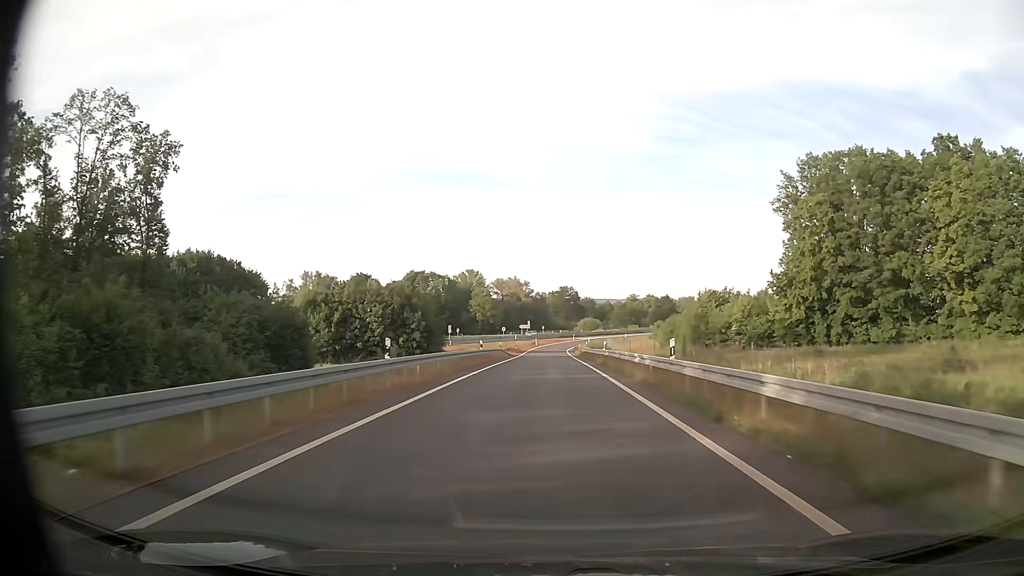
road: trunk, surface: asphalt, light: Day
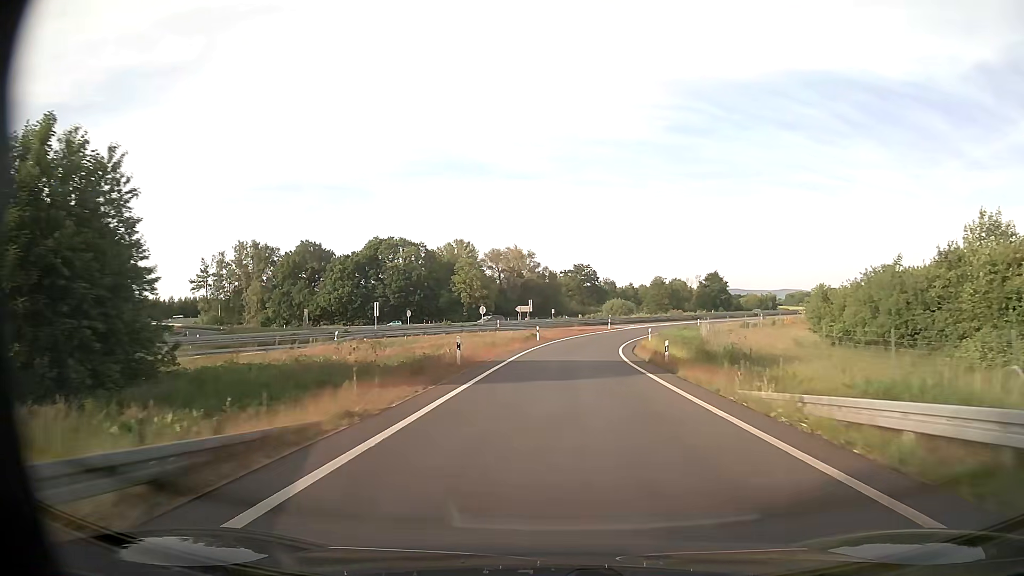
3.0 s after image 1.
(-0.4, +59.4) m; -1°
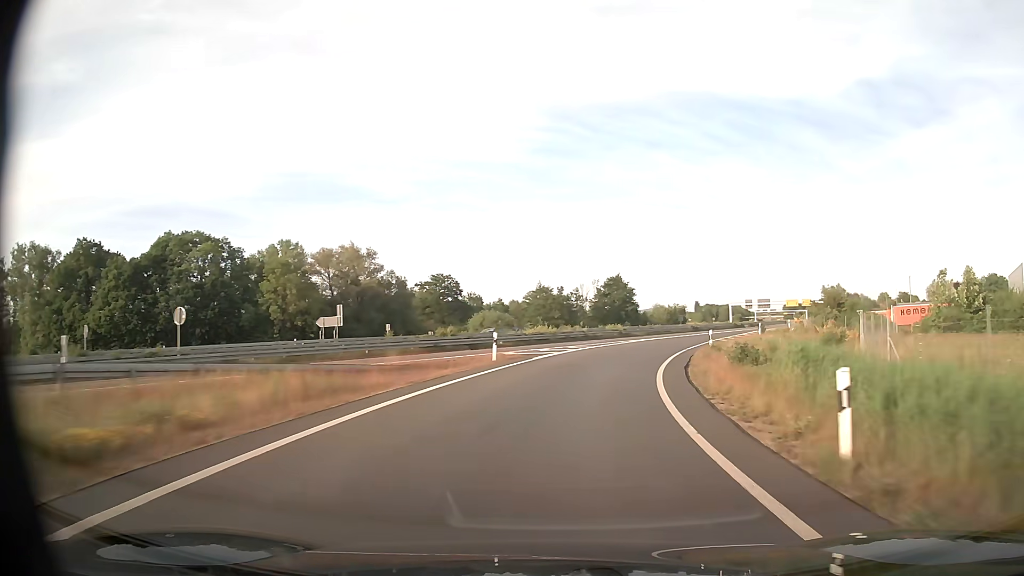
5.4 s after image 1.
(+3.0, +46.6) m; +11°
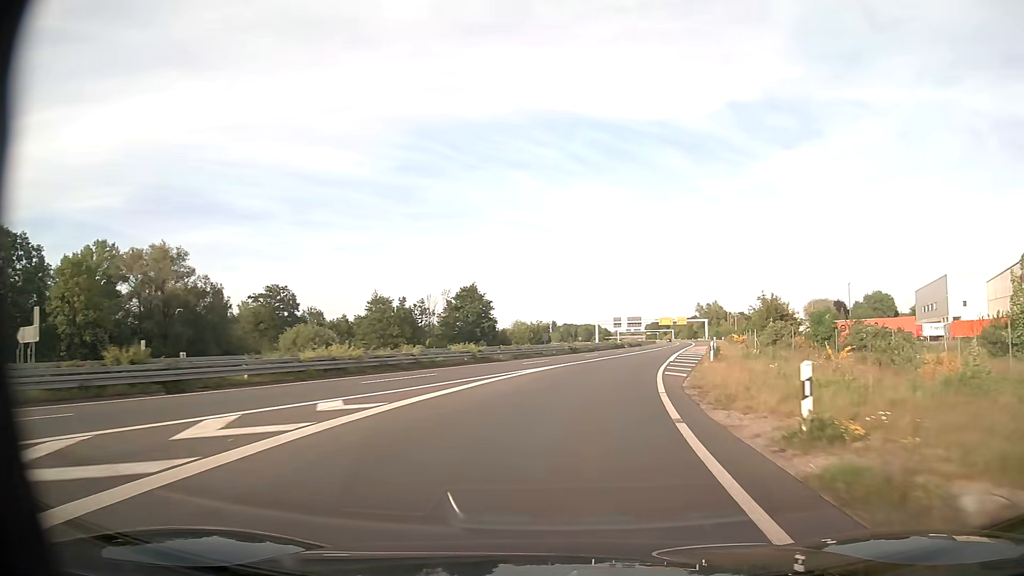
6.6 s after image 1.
(+2.4, +23.9) m; +12°
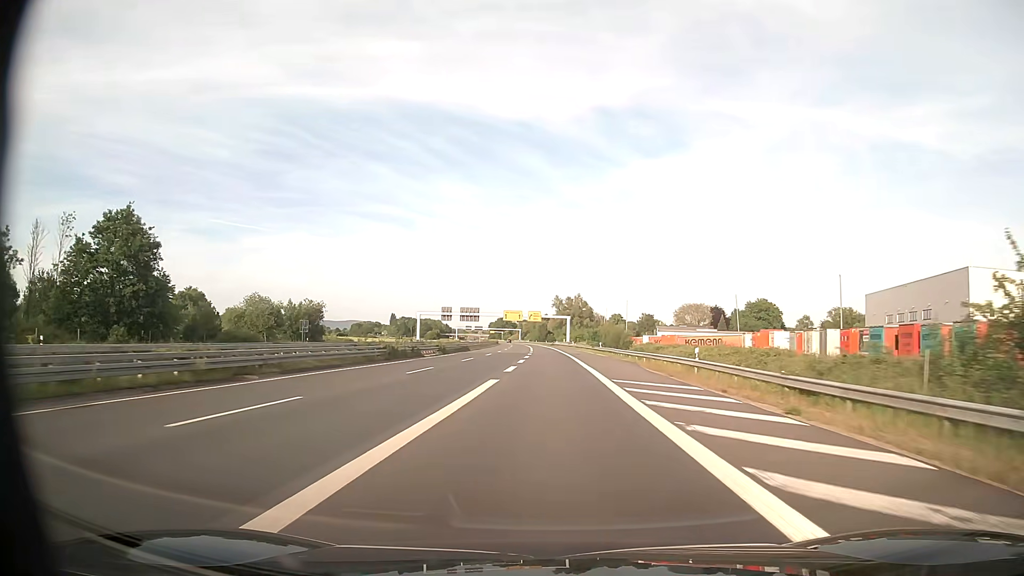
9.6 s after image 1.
(+11.6, +64.7) m; +14°
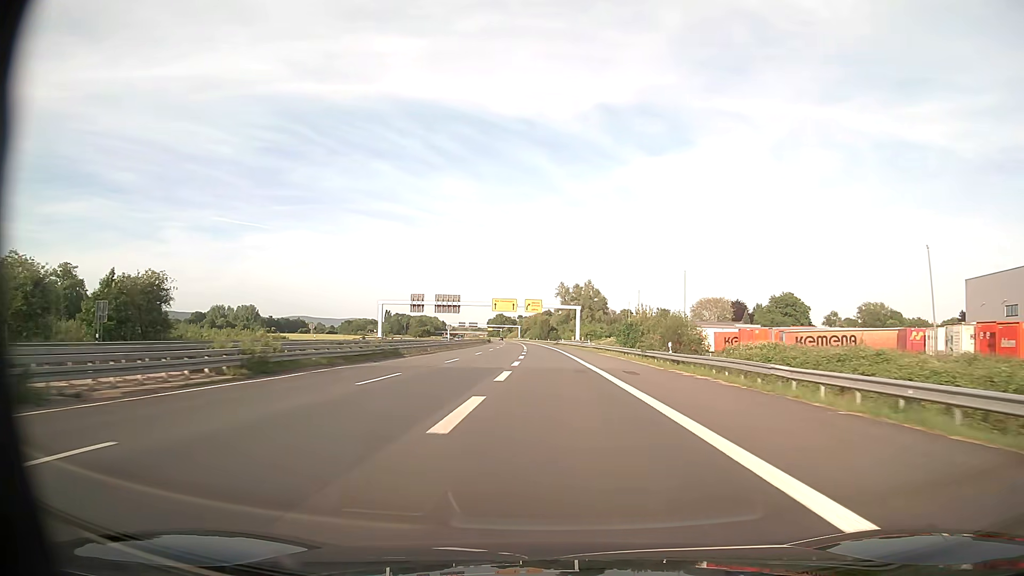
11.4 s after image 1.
(-0.1, +44.3) m; 0°
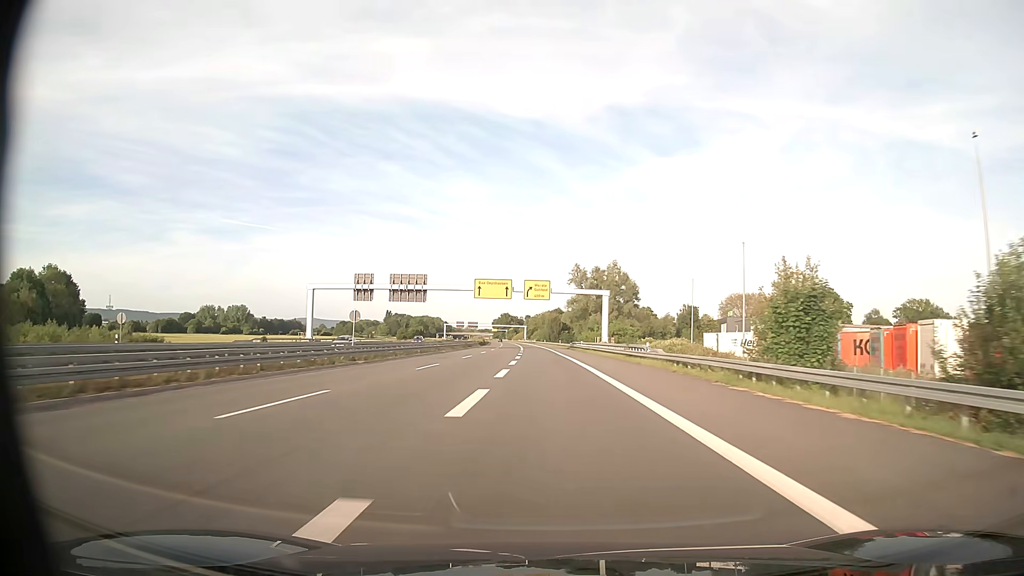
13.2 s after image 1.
(-0.2, +46.2) m; 0°
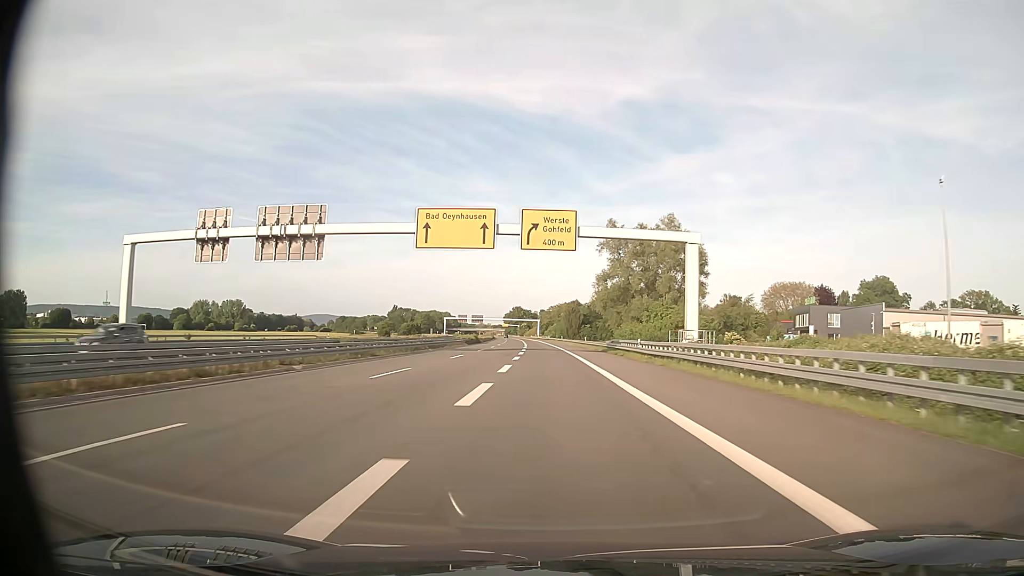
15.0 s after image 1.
(-0.7, +46.8) m; -1°
(0, +10) (0, +20) (0, +30) (0, +40) (-1, +50) (-1, +60) (-1, +70) (-2, +80) (-2, +90) (-2, +100) m
